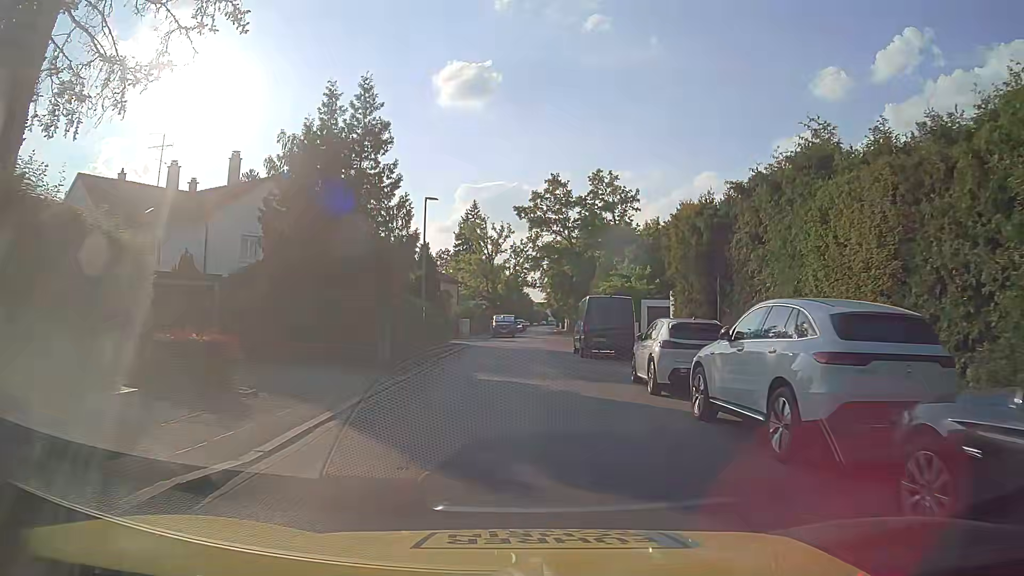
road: residential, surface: asphalt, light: Day
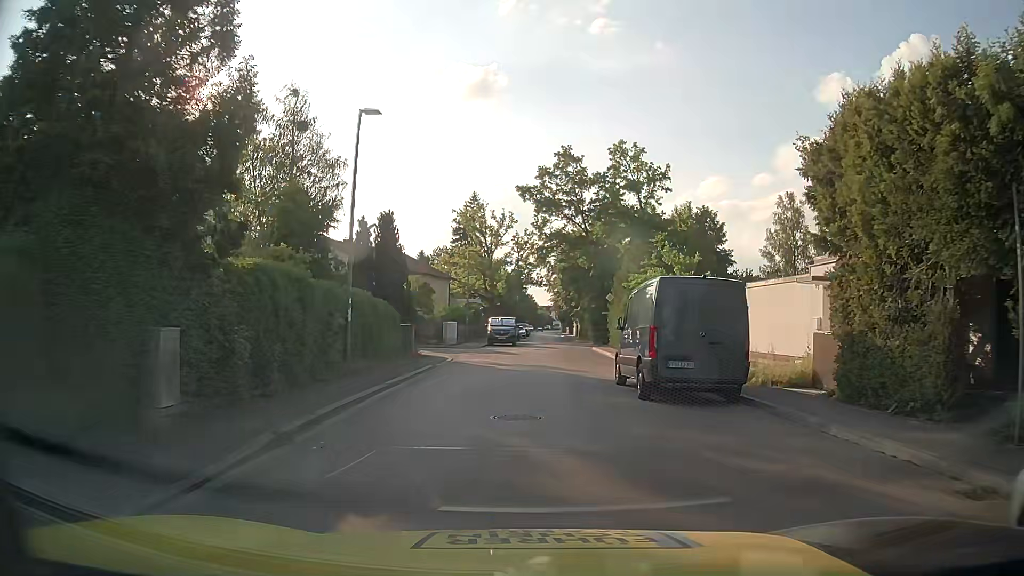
(-0.2, +12.8) m; -1°
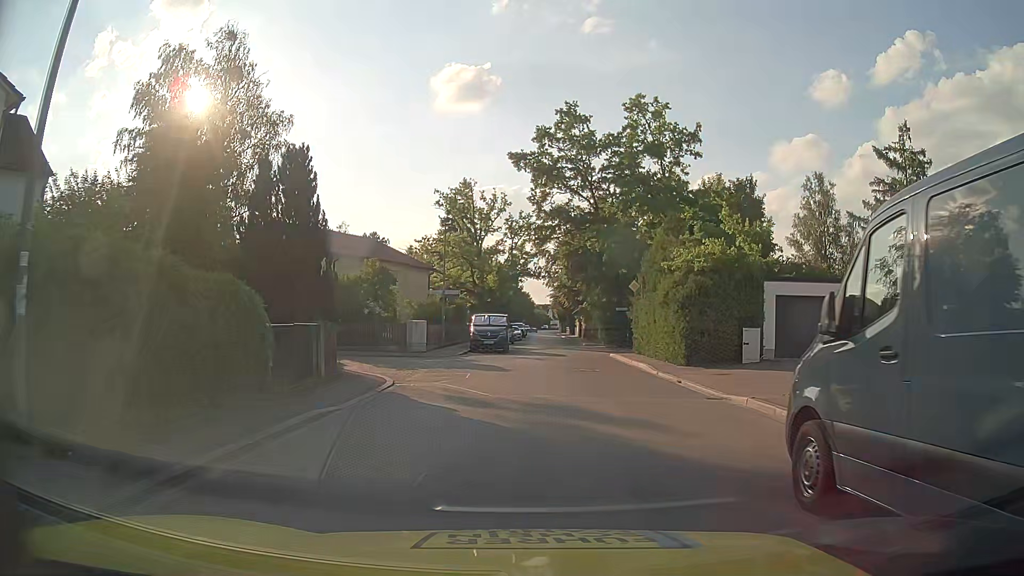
(0.0, +11.4) m; 0°
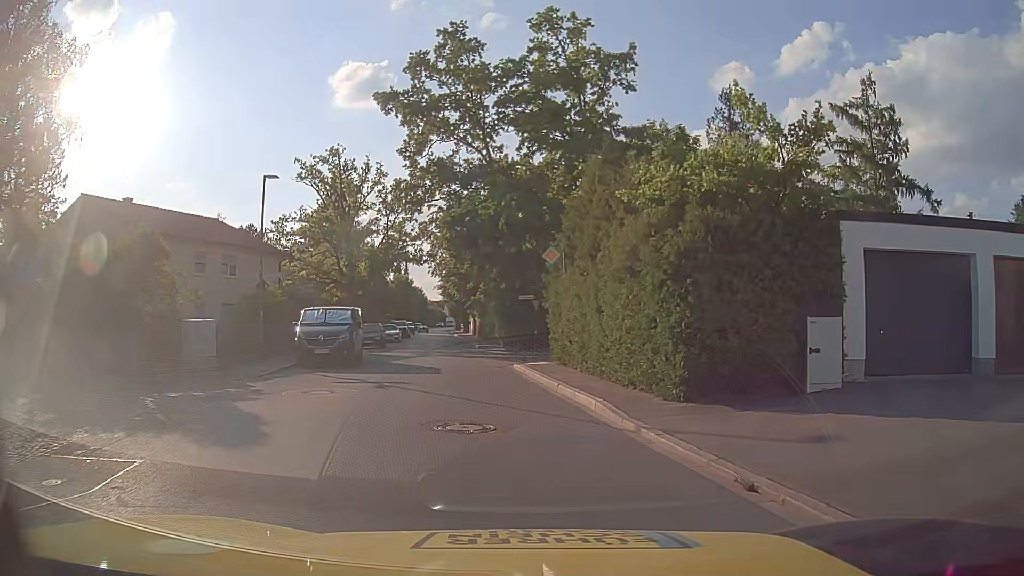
(+1.1, +12.2) m; +9°
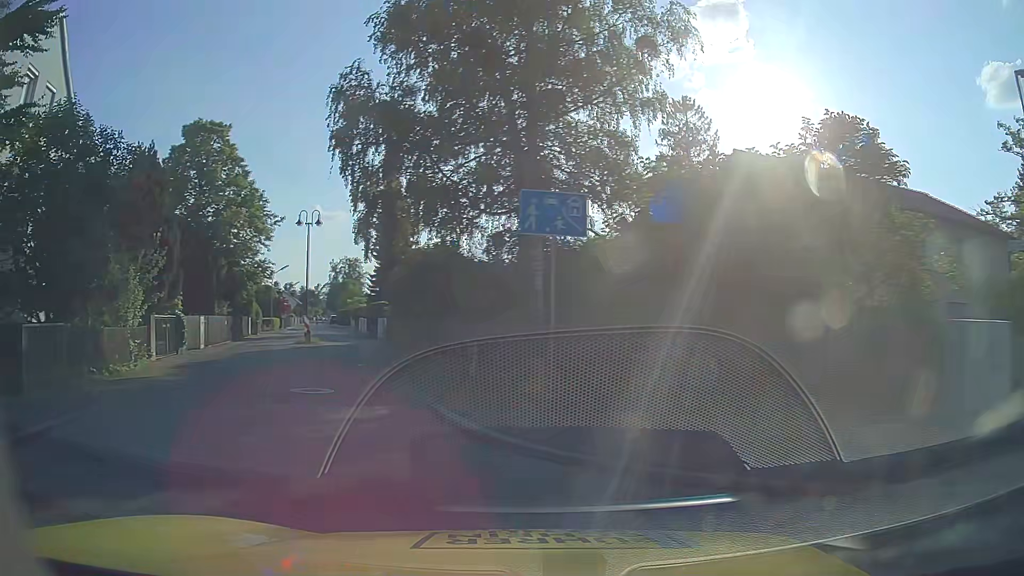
(-4.4, +10.0) m; -57°
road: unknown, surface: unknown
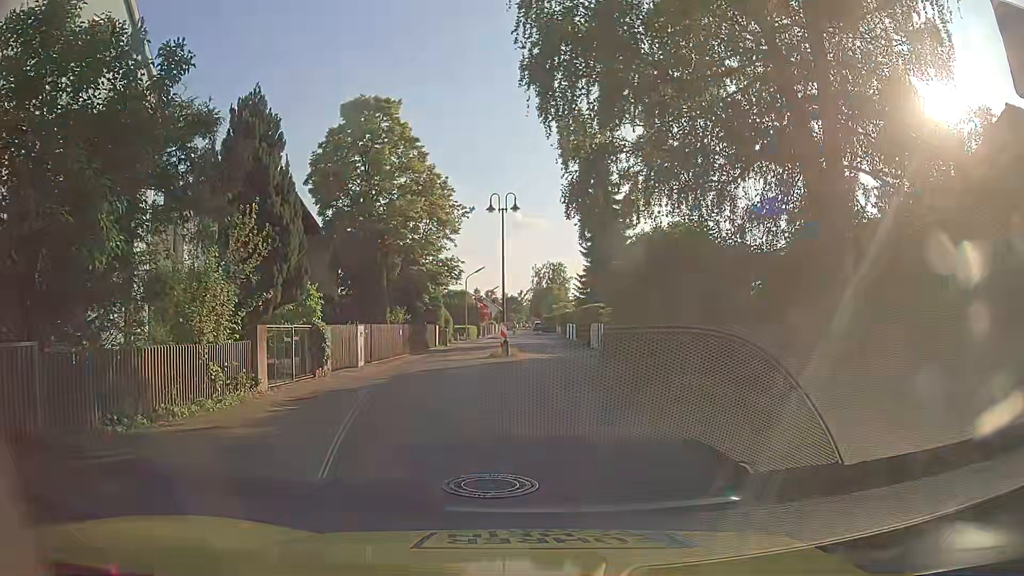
(-1.6, +6.4) m; -20°
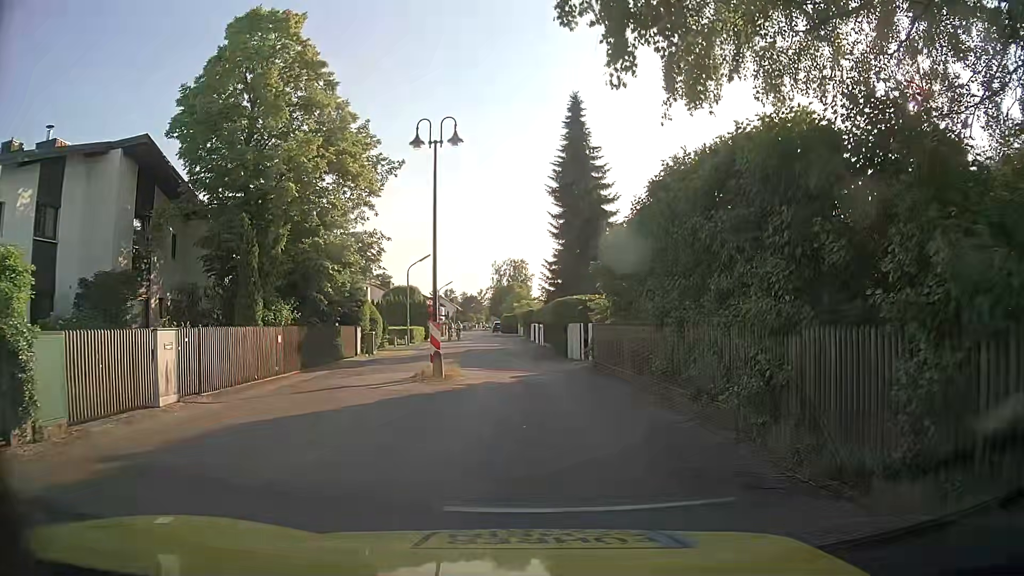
(+0.2, +10.5) m; +2°
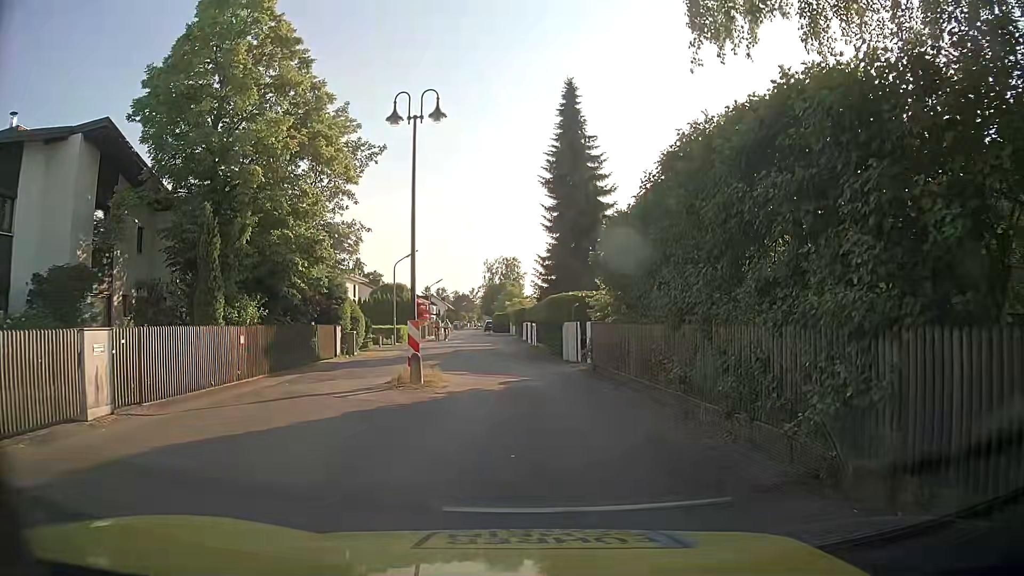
(0.0, +2.0) m; 0°
